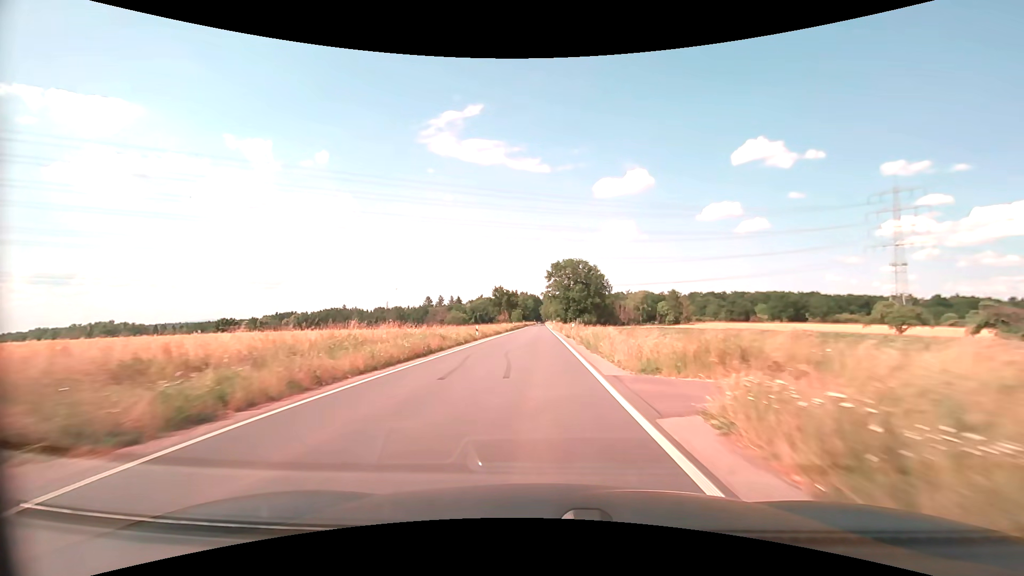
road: secondary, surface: asphalt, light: Day
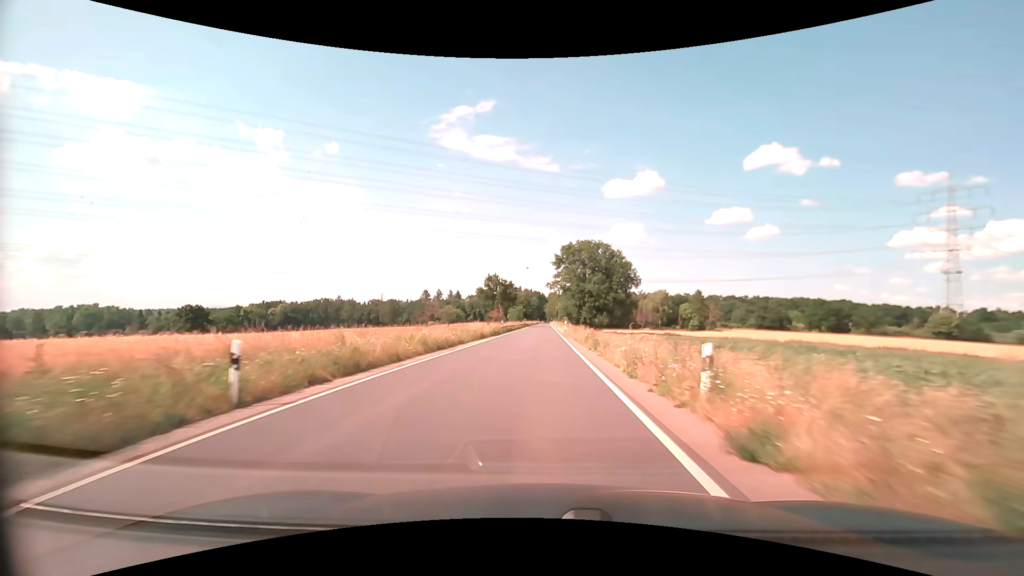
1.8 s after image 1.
(-0.1, +32.3) m; 0°
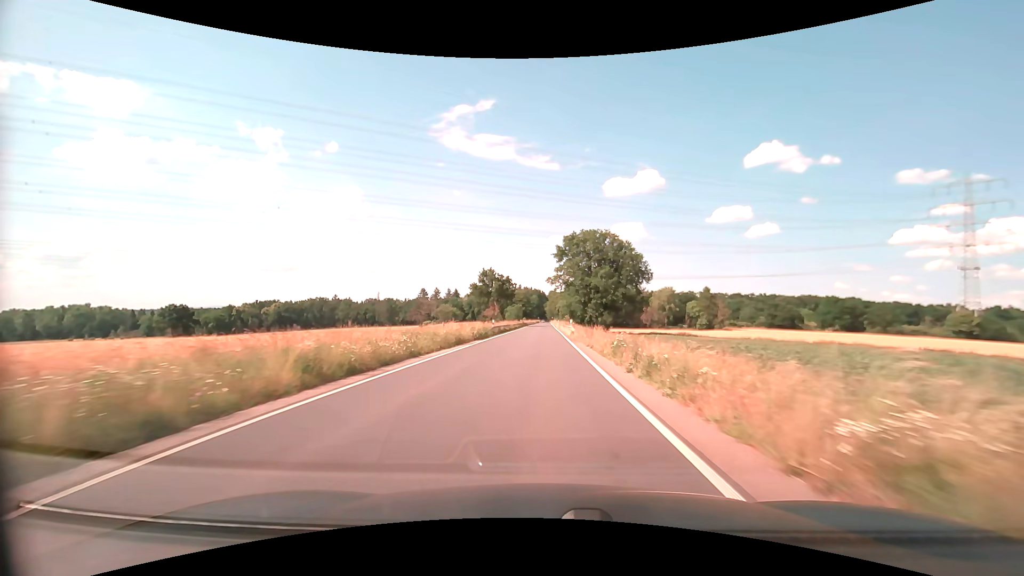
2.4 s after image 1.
(0.0, +10.8) m; 0°
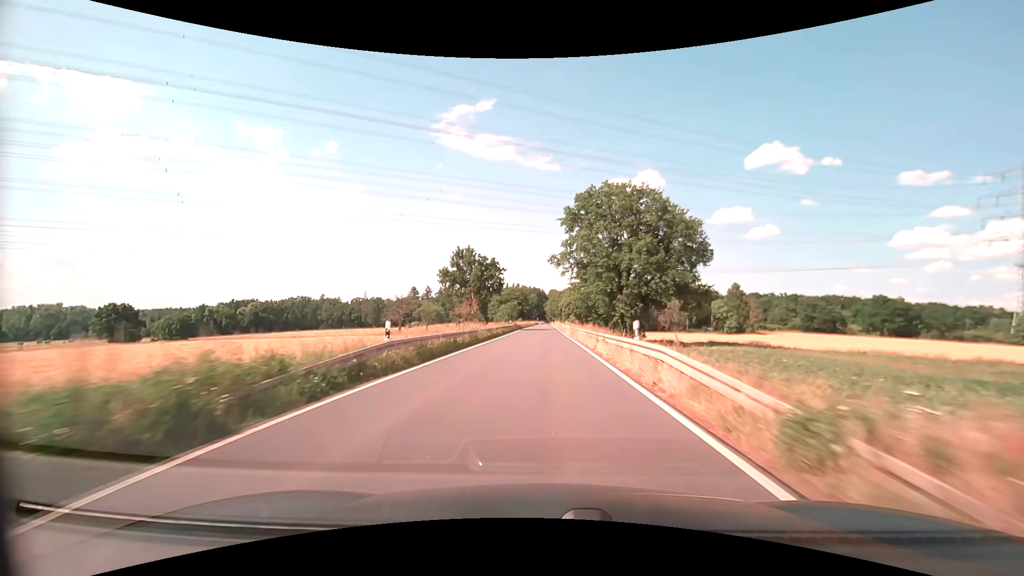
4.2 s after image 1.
(-0.2, +32.4) m; 0°
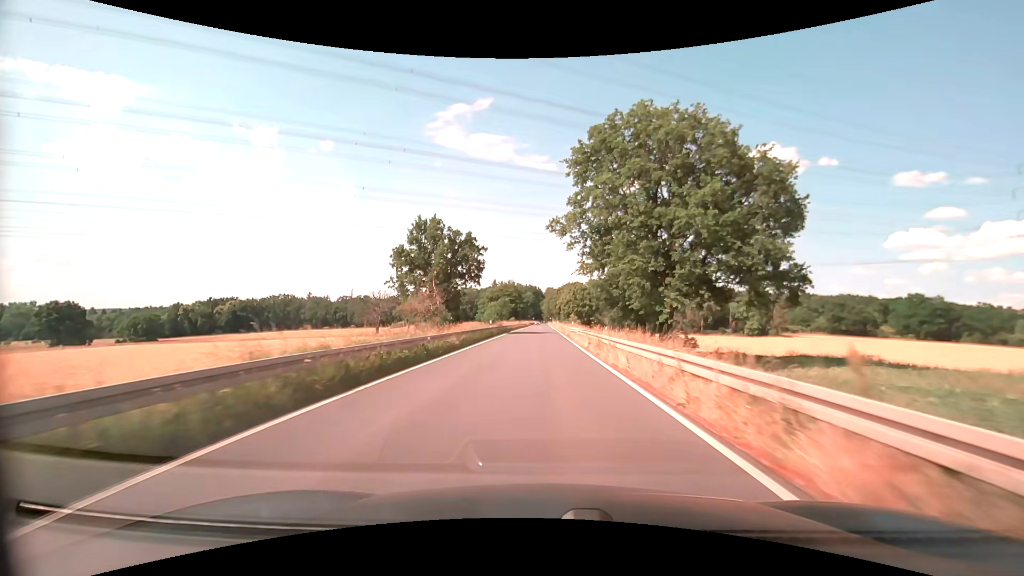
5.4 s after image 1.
(+0.2, +21.6) m; +1°
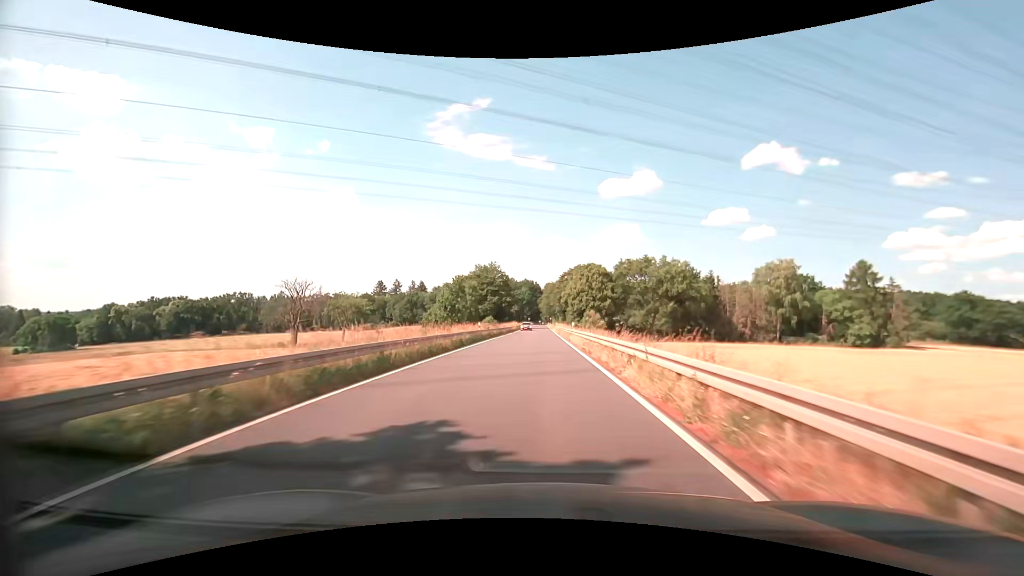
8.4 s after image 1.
(+0.3, +53.9) m; 0°
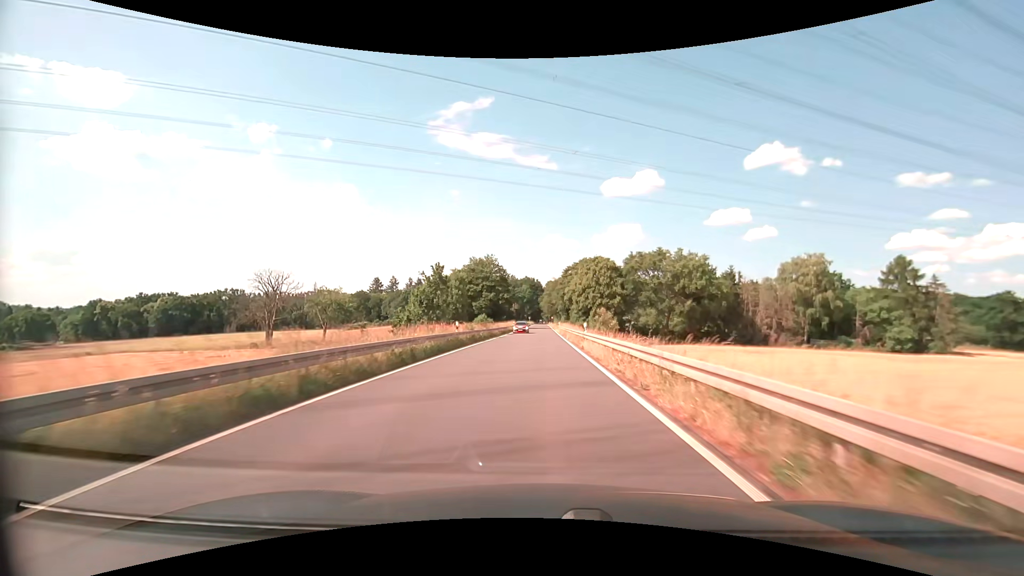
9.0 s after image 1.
(0.0, +10.8) m; 0°
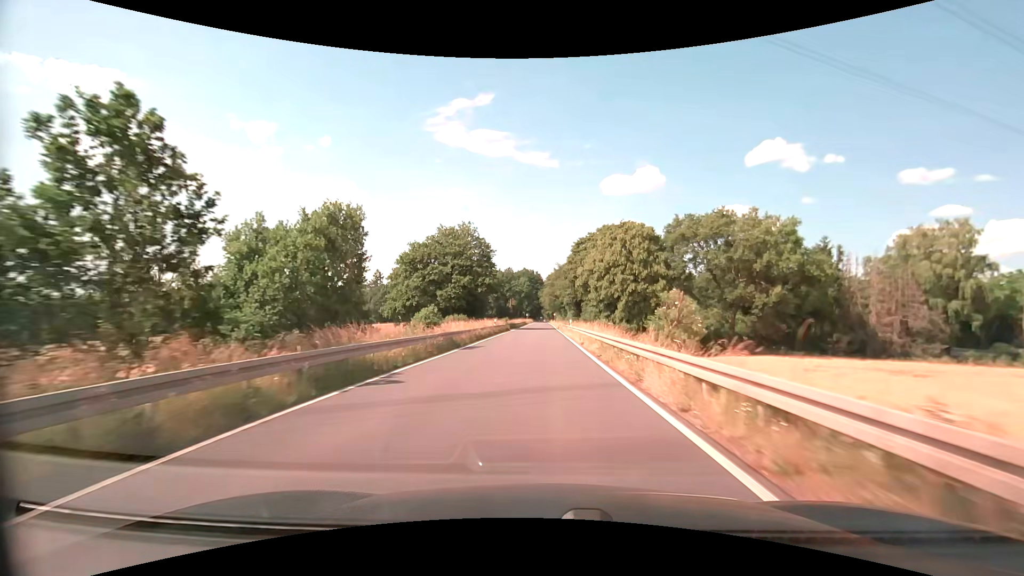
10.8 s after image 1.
(0.0, +32.3) m; 0°
(0, +10) (0, +20) (0, +30) (0, +40) (0, +50) (0, +60) (0, +70) (0, +80) (0, +90) (0, +100) m
